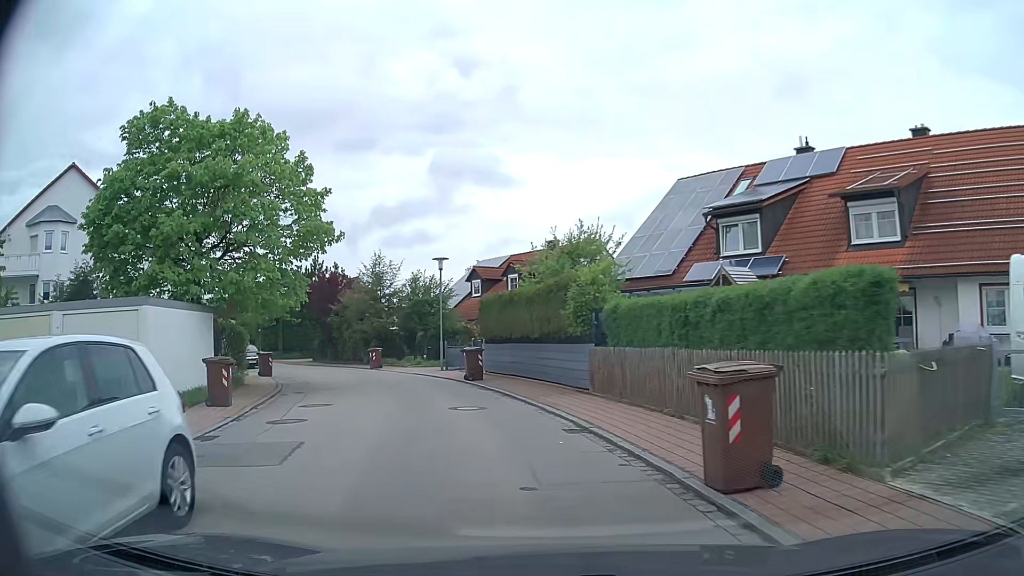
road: residential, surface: asphalt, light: Day
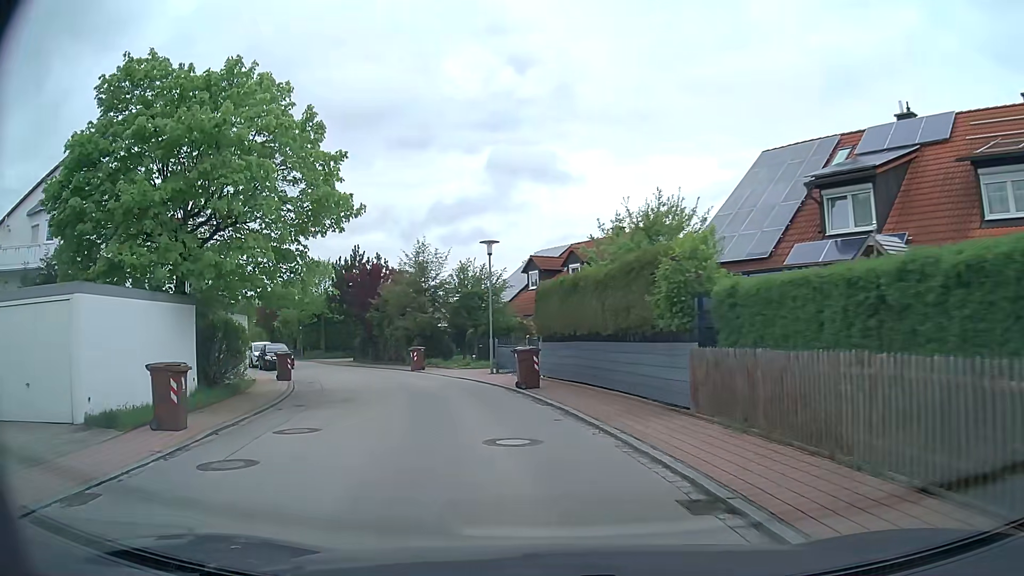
(-0.2, +4.7) m; -4°
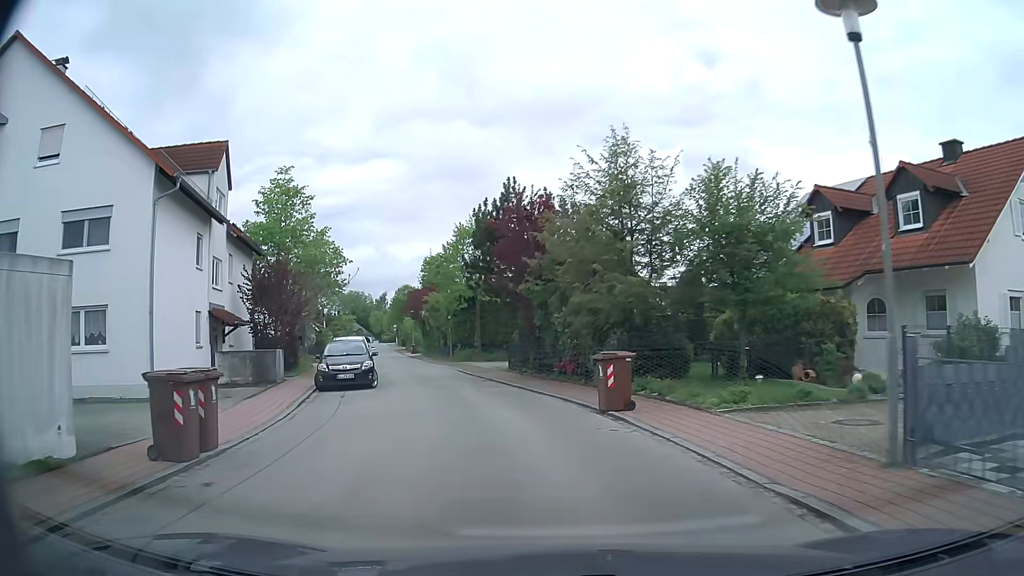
(-3.2, +18.9) m; -17°
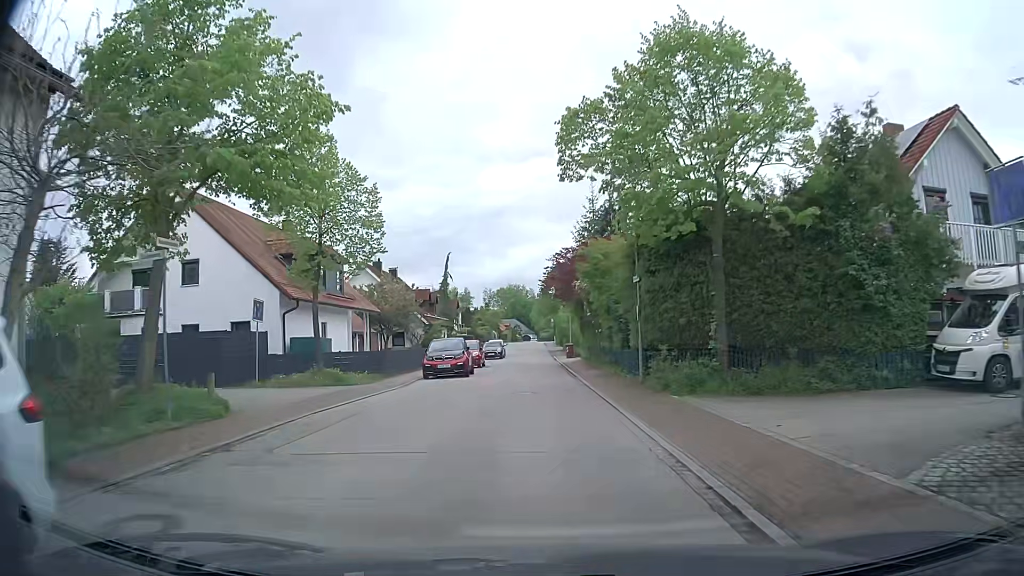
(-4.2, +27.2) m; -15°
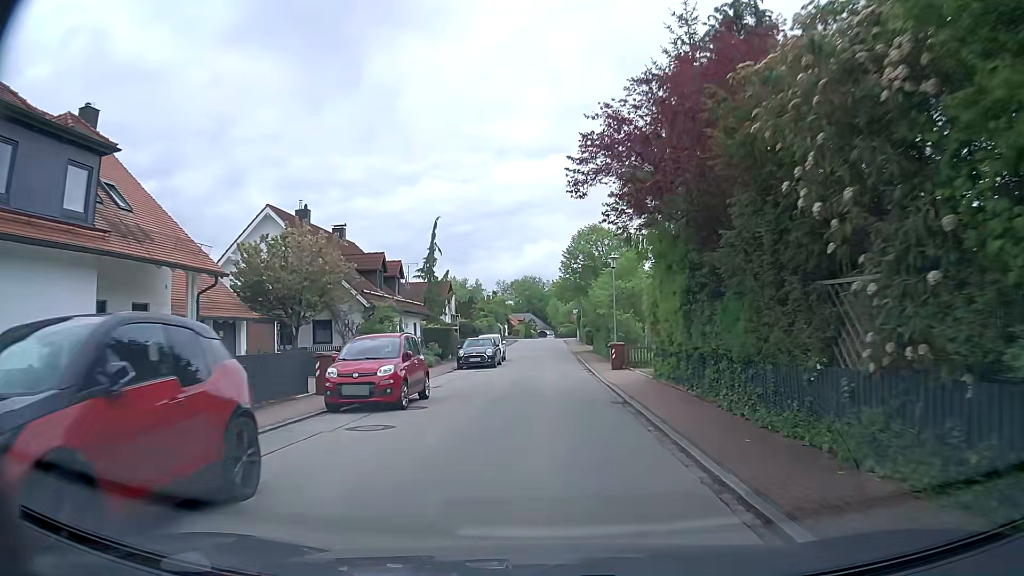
(-0.3, +23.7) m; -1°
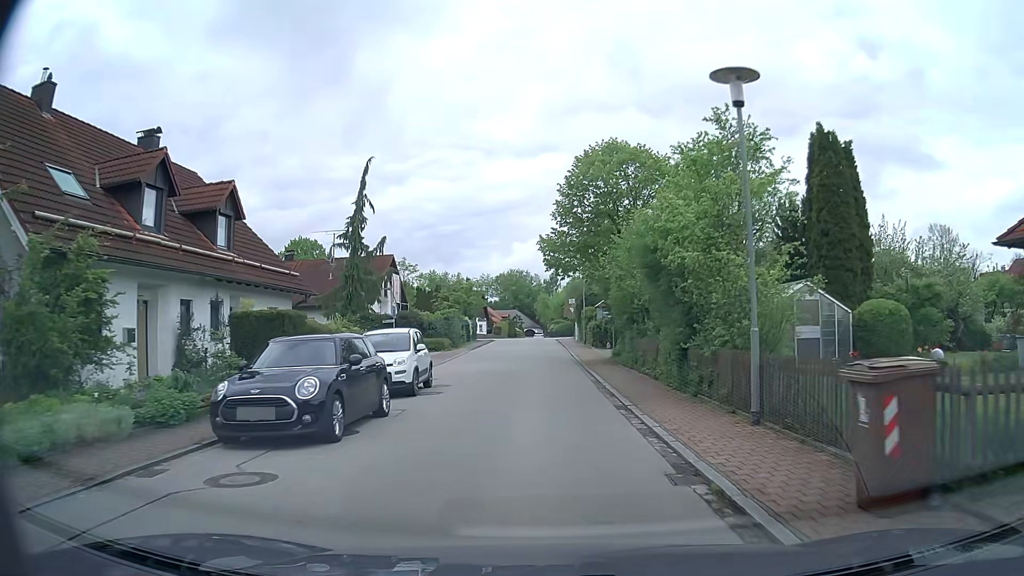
(+0.1, +22.7) m; +1°
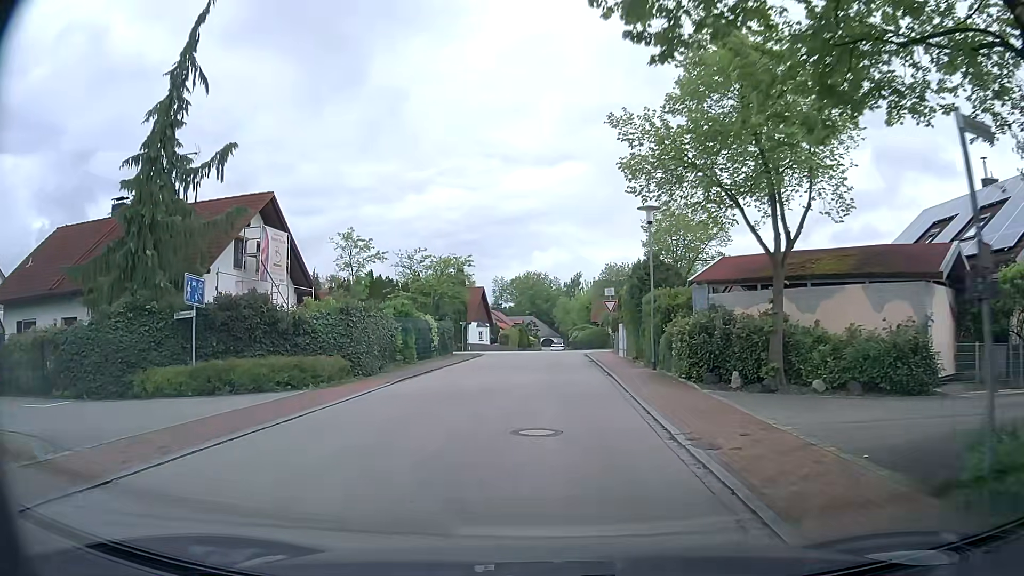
(-0.1, +25.2) m; -2°
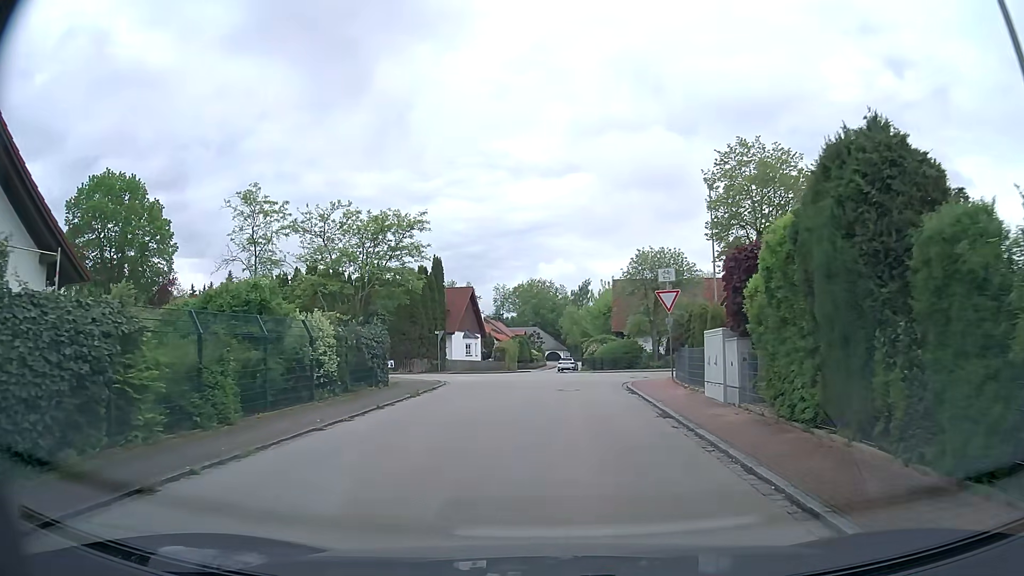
(-0.1, +17.3) m; 0°
